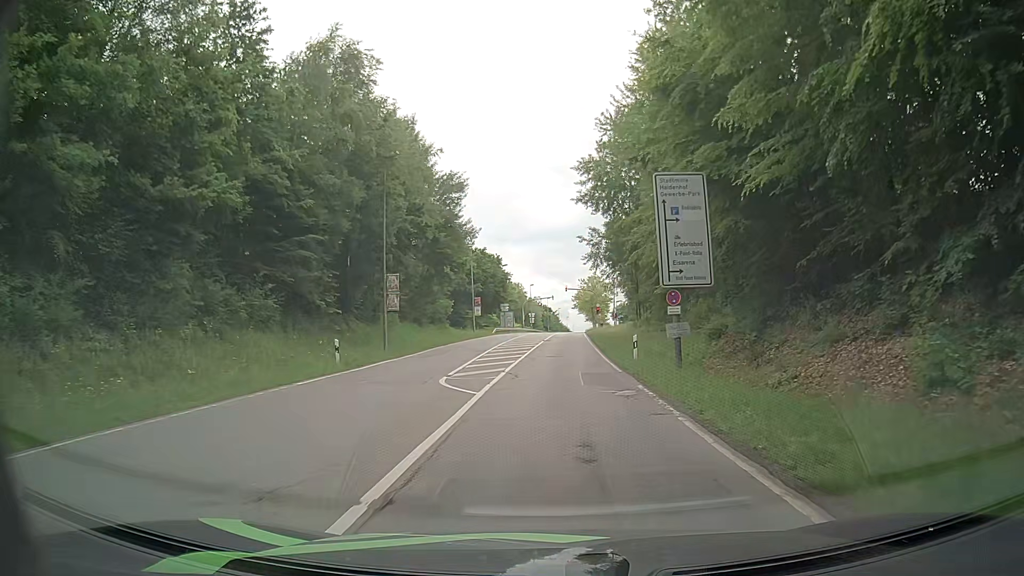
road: secondary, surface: asphalt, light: Day
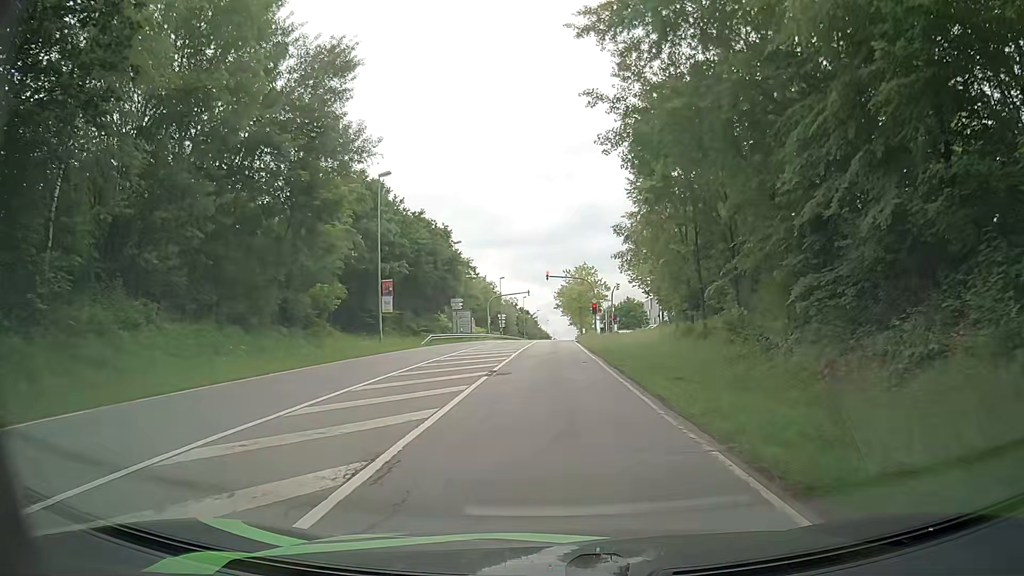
(+0.1, +31.6) m; +1°
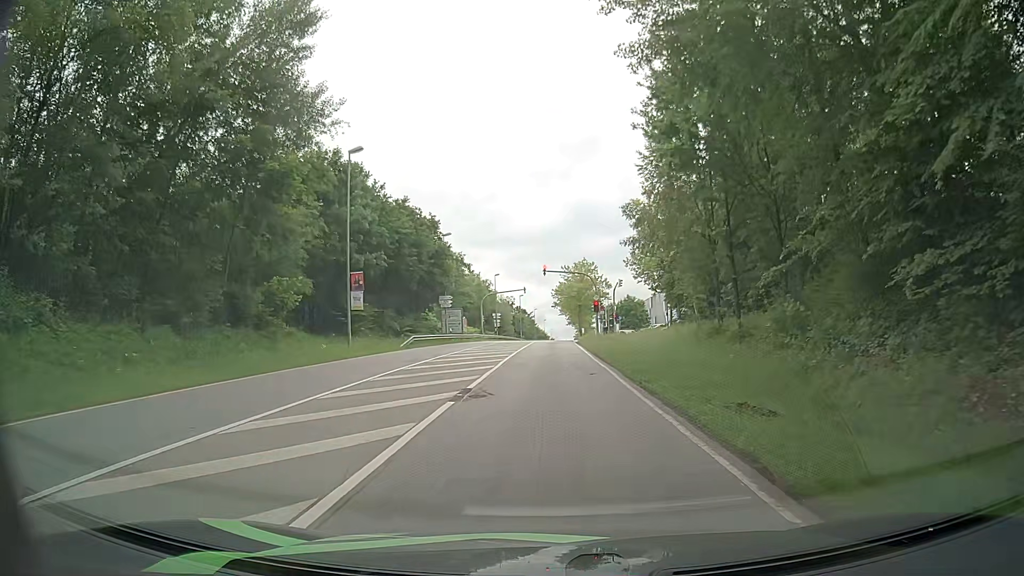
(+0.1, +5.6) m; +1°
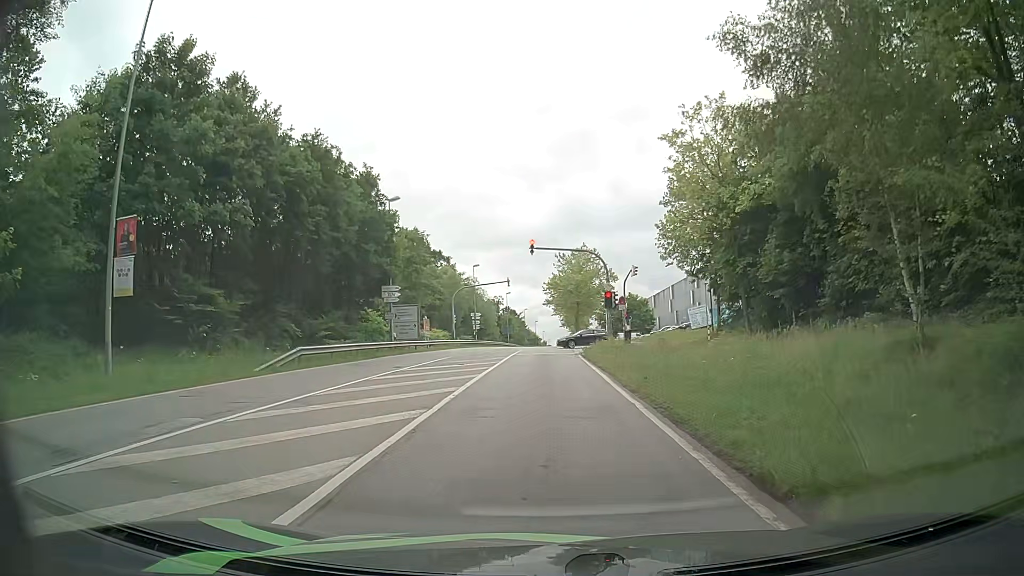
(-0.1, +18.7) m; 0°
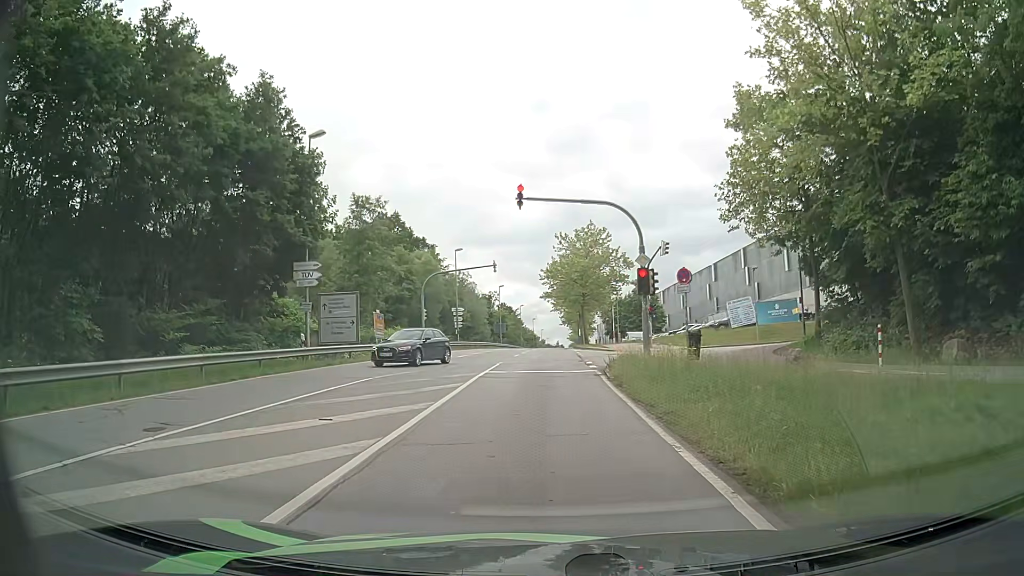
(0.0, +15.2) m; 0°
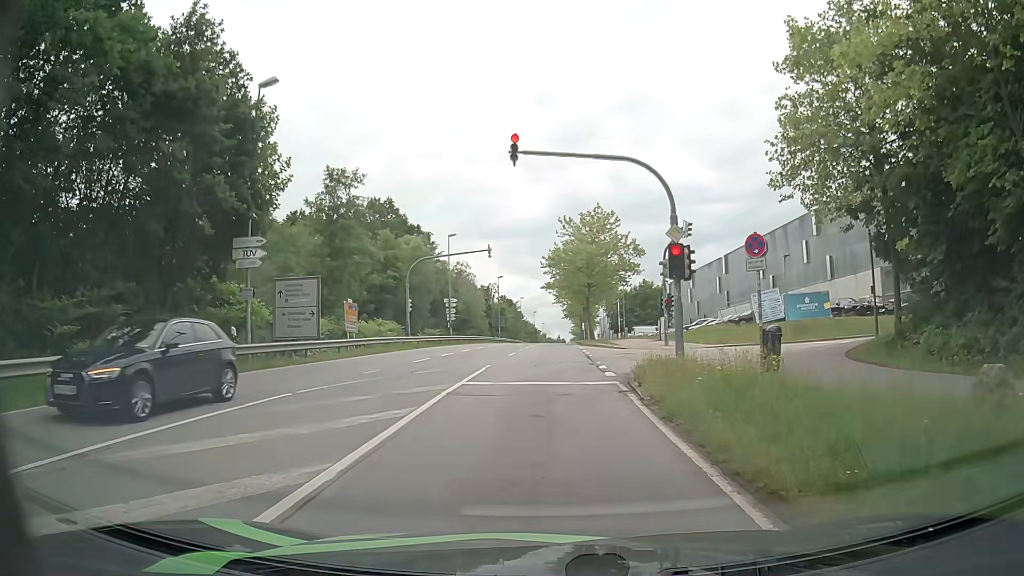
(0.0, +5.9) m; +1°
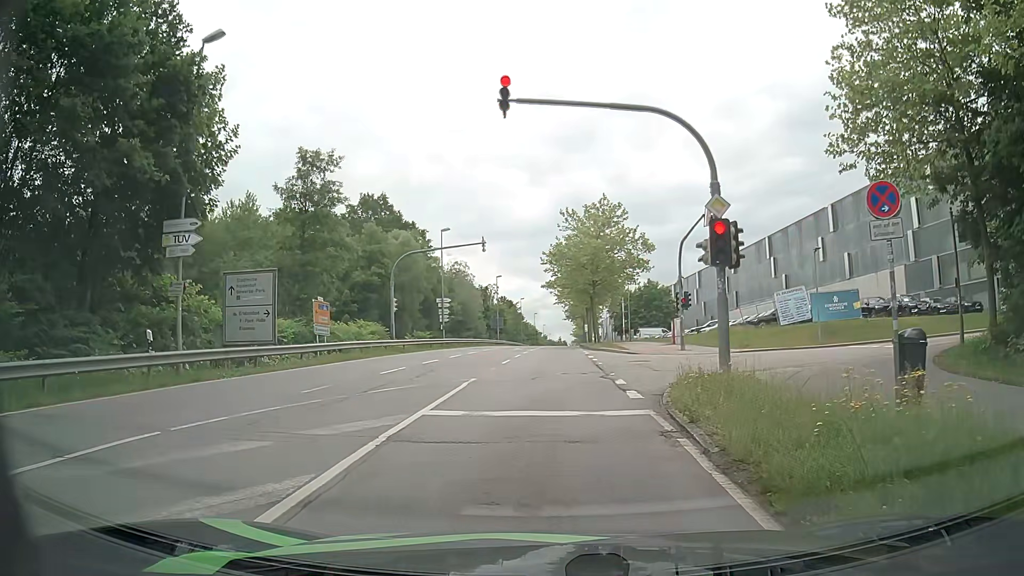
(0.0, +4.6) m; 0°
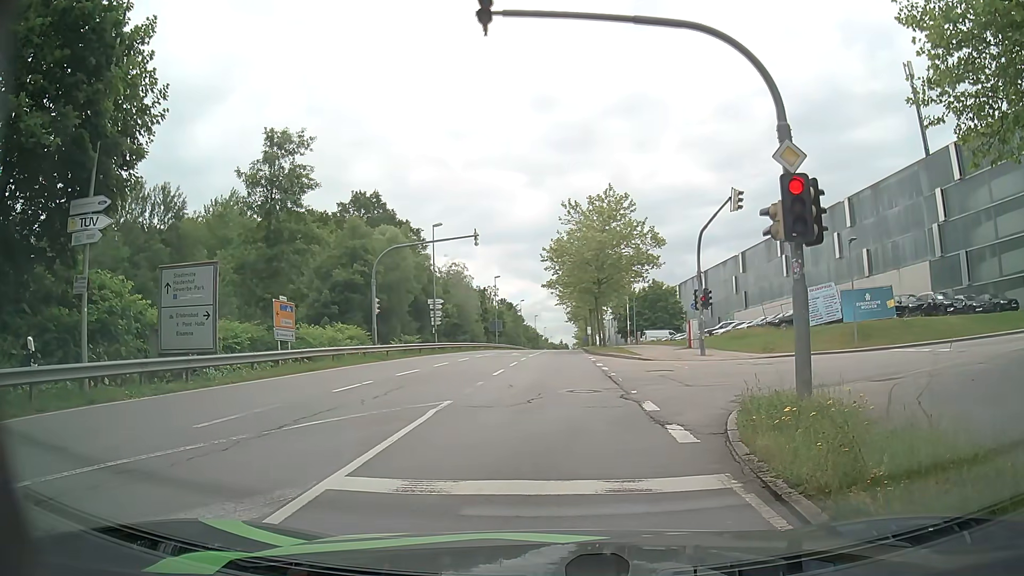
(0.0, +4.1) m; +2°
